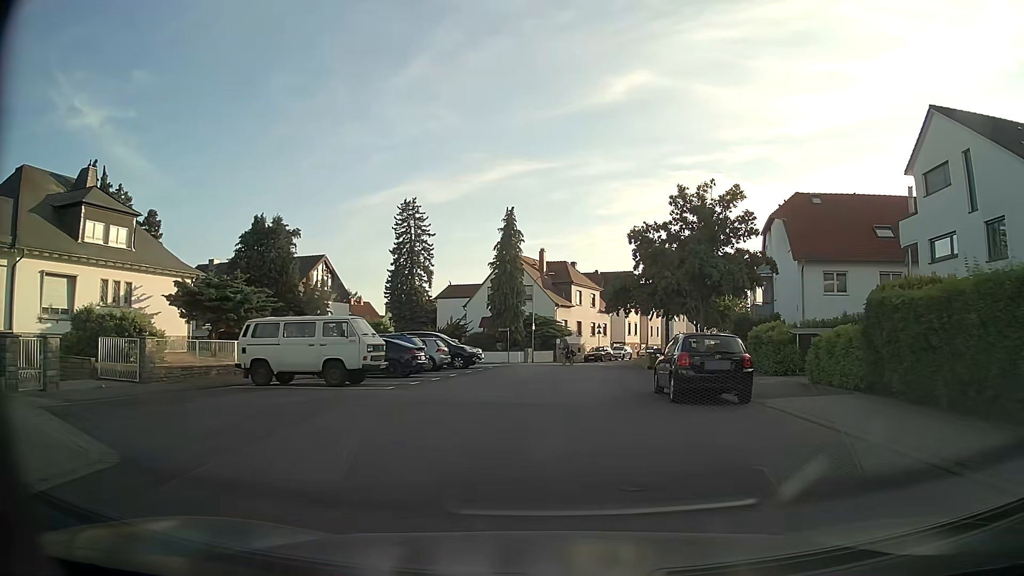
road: residential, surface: asphalt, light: Day
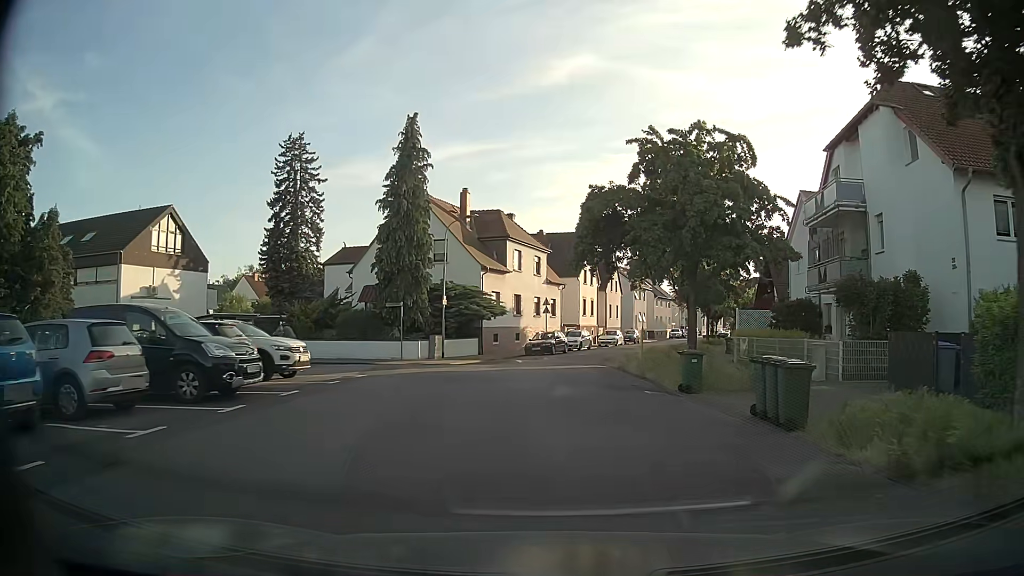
(+0.8, +20.4) m; +5°
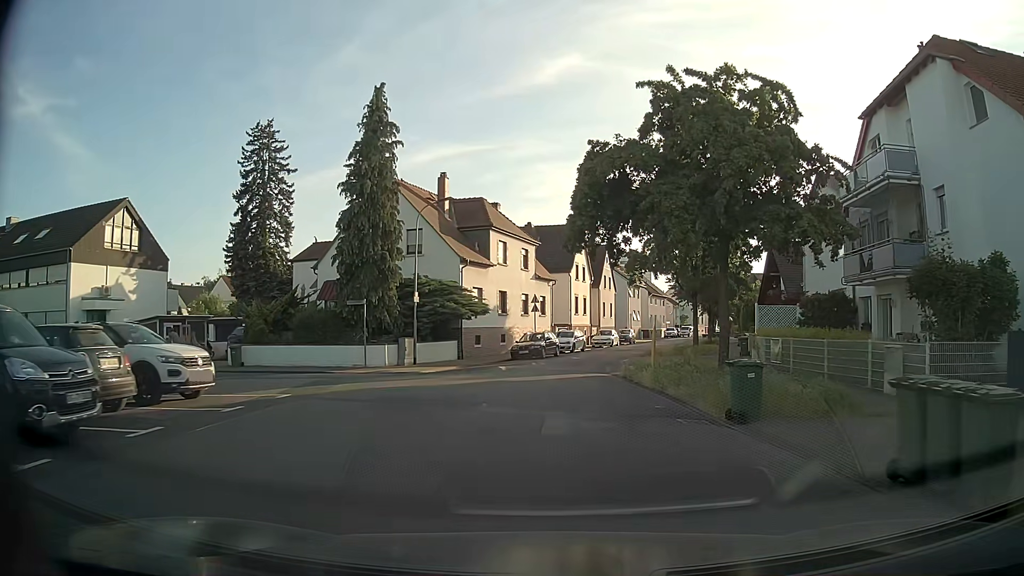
(+0.1, +4.7) m; +2°
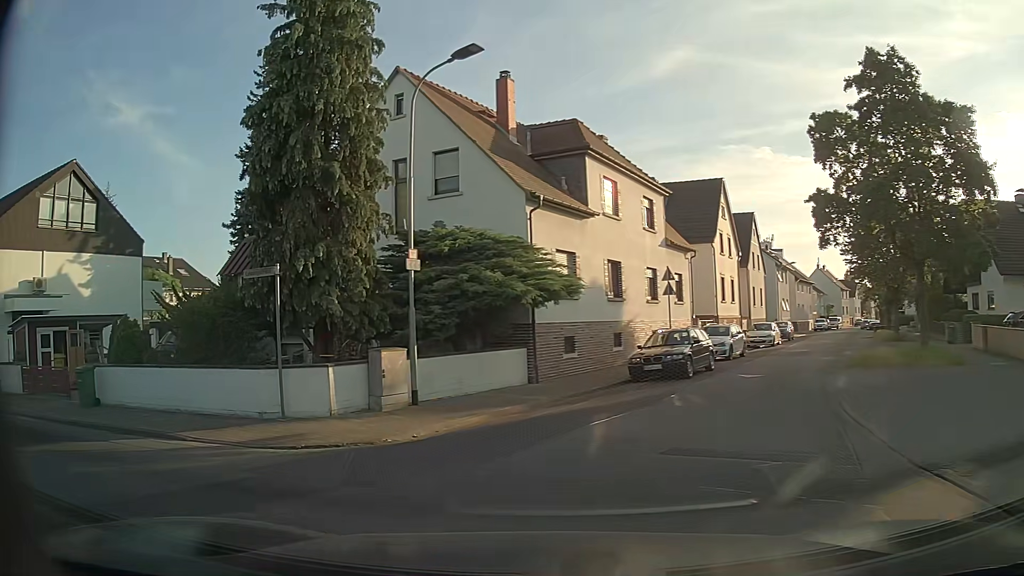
(-0.2, +15.6) m; -10°
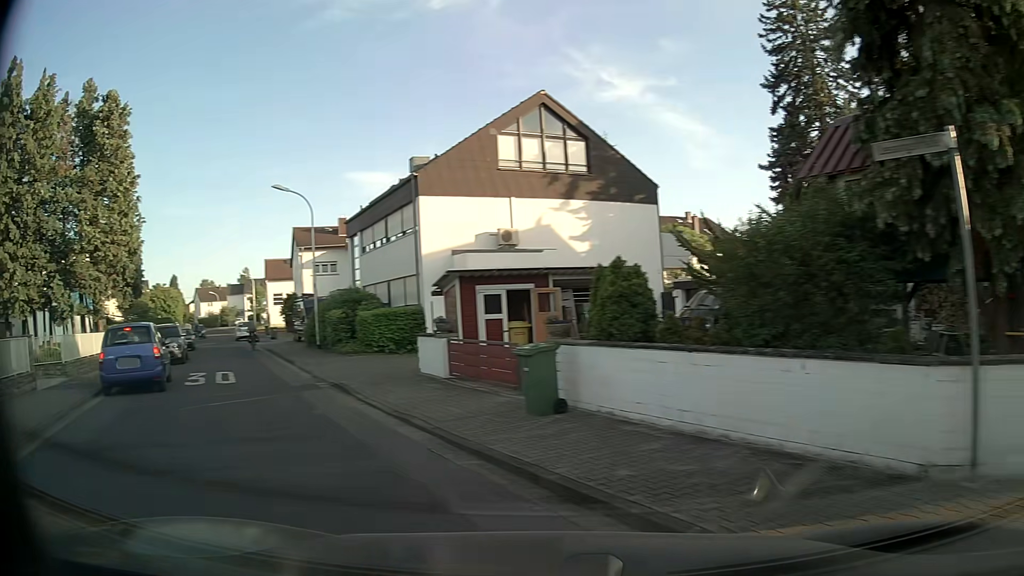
(-2.8, +6.6) m; -47°
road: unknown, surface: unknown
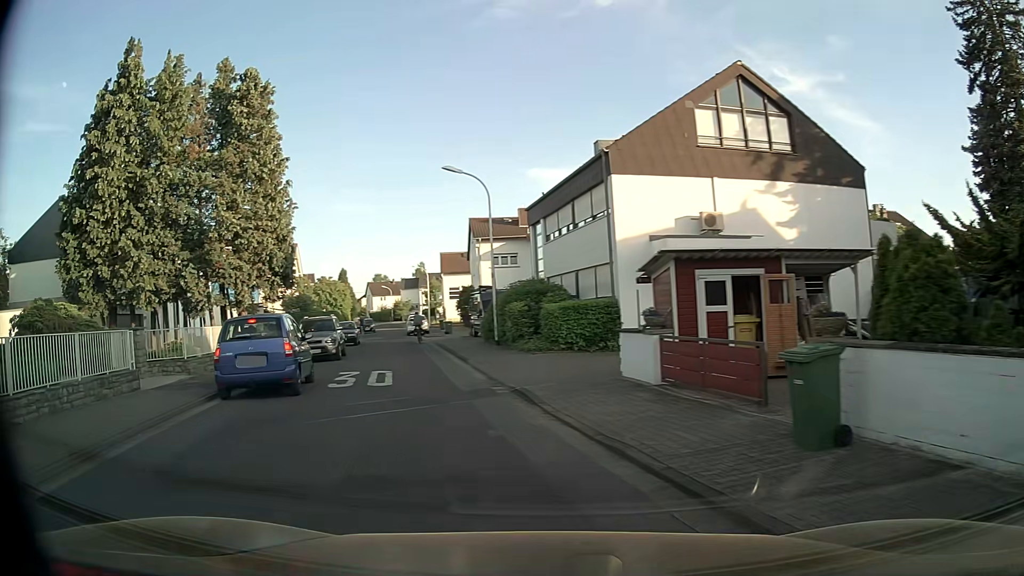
(-0.5, +3.0) m; -16°
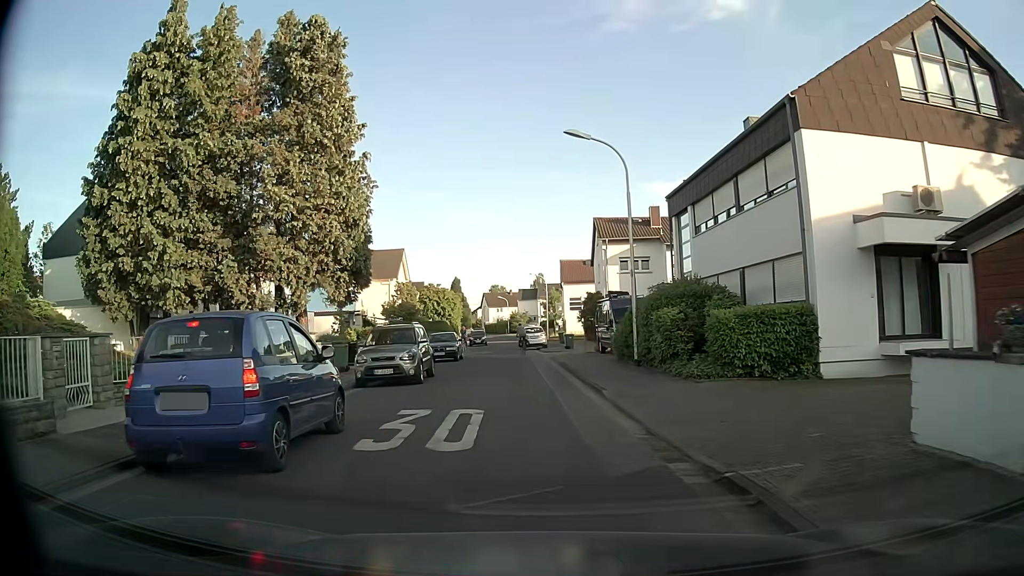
(-0.6, +6.9) m; -8°
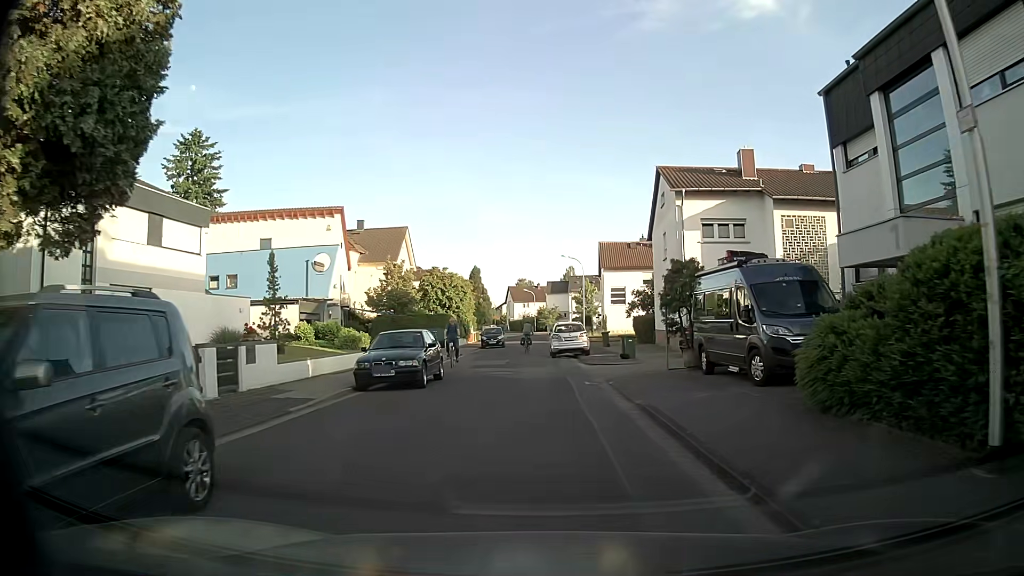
(-0.4, +16.0) m; -2°
(0, +10) (0, +20) (-2, +30) (-1, +40) (-1, +50) (-1, +60) (-1, +70) (-1, +80) (-1, +90) (-2, +100) m
